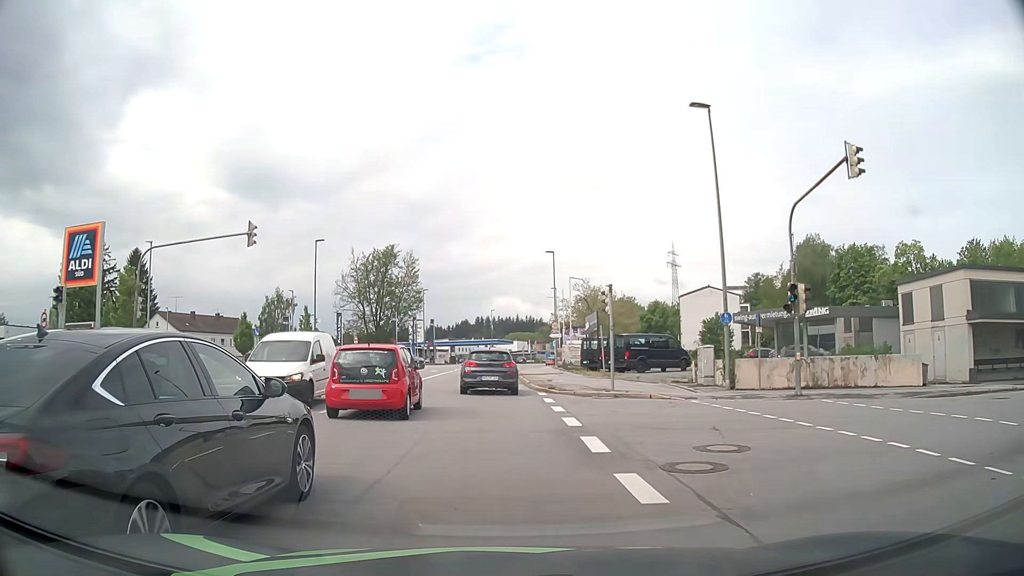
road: tertiary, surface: asphalt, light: Day
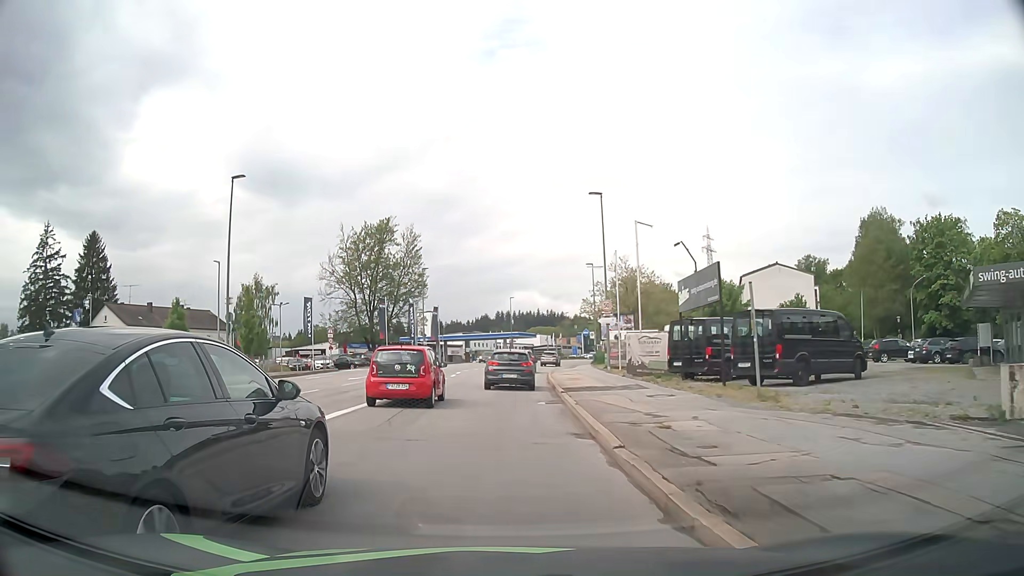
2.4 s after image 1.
(0.0, +20.8) m; -1°
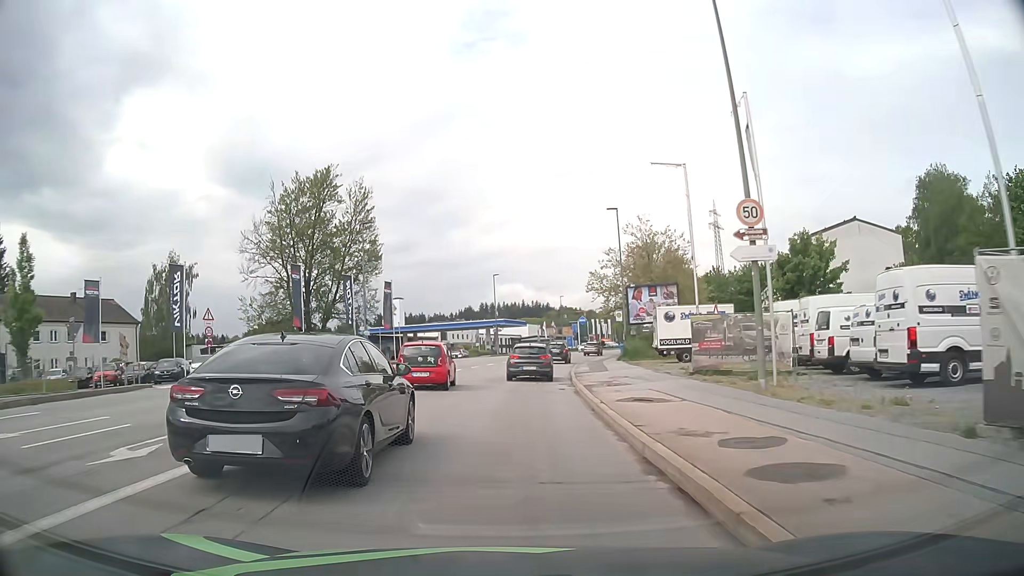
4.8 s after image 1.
(0.0, +24.4) m; +1°
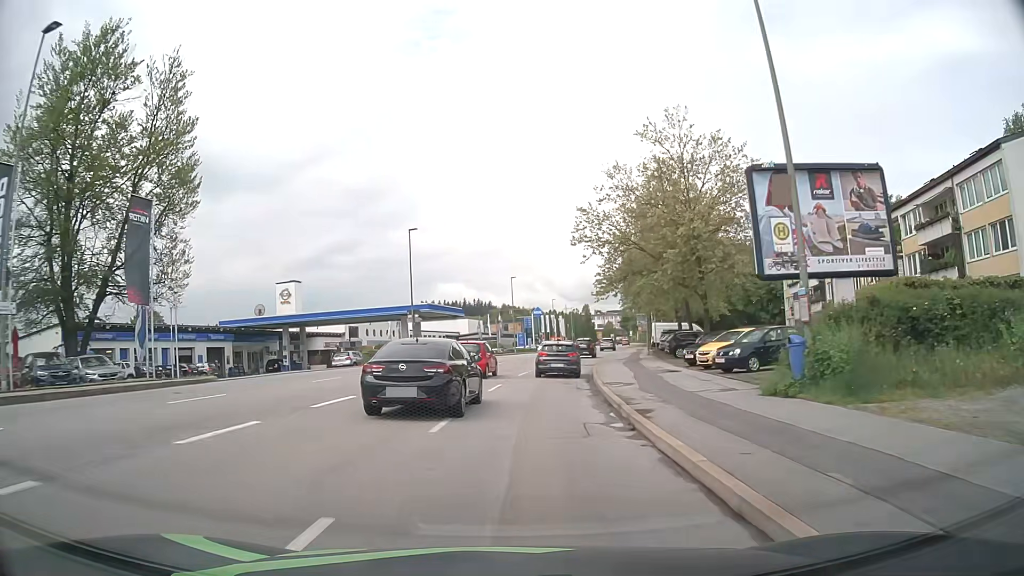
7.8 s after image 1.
(+1.2, +34.1) m; +5°
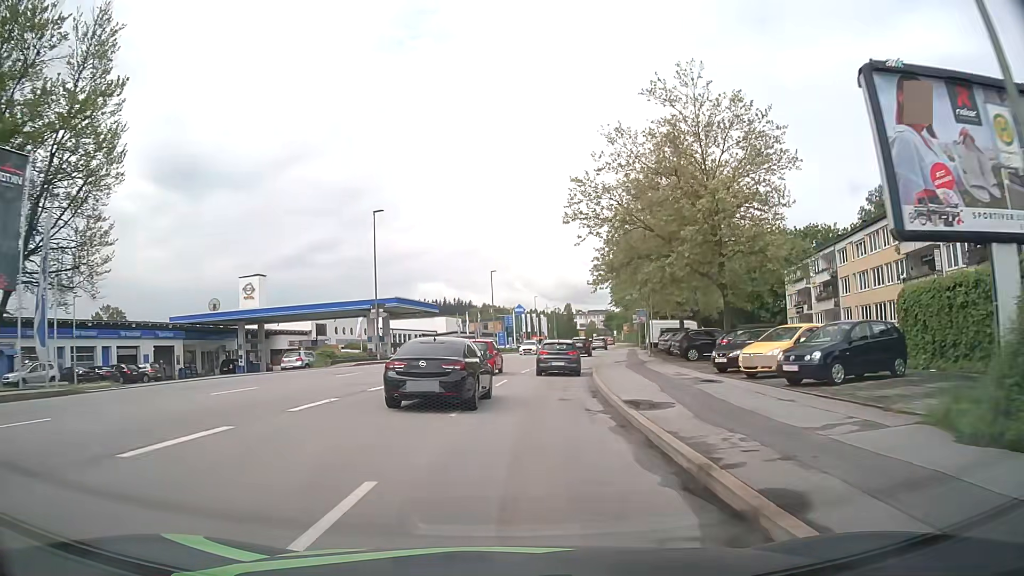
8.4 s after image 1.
(+0.1, +7.2) m; +2°
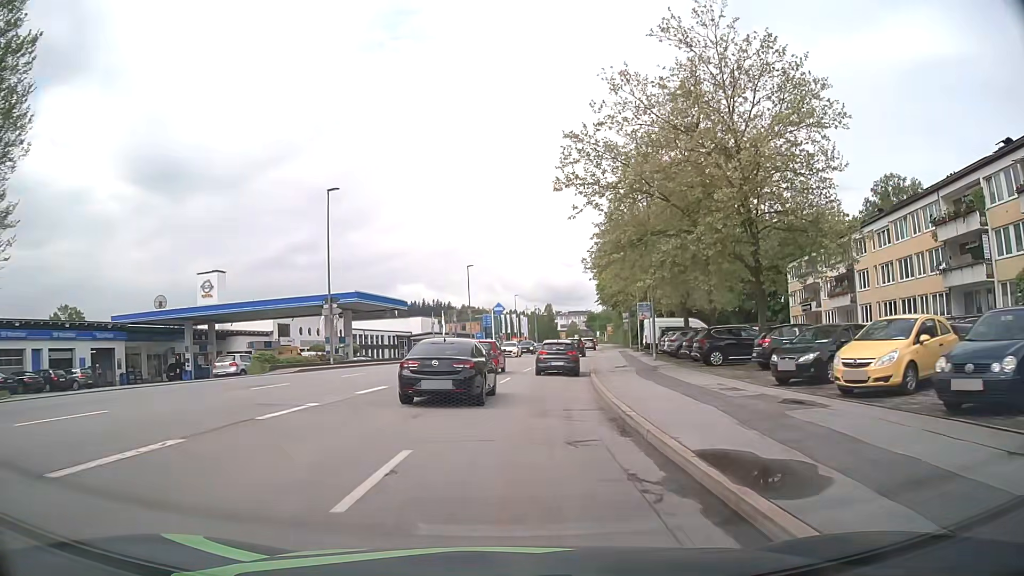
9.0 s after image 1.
(+0.1, +7.3) m; +2°
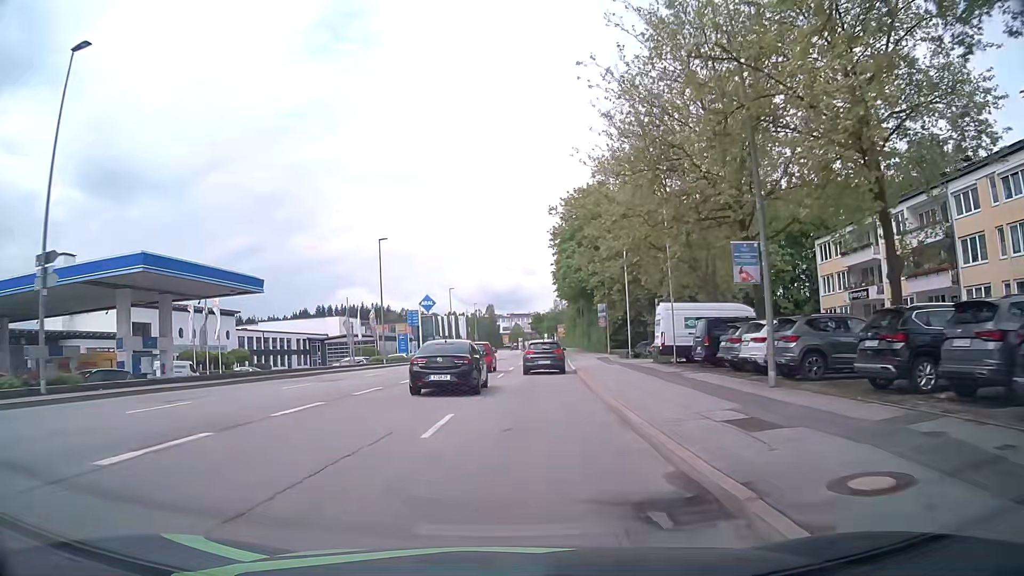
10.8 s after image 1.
(+1.0, +22.3) m; +5°
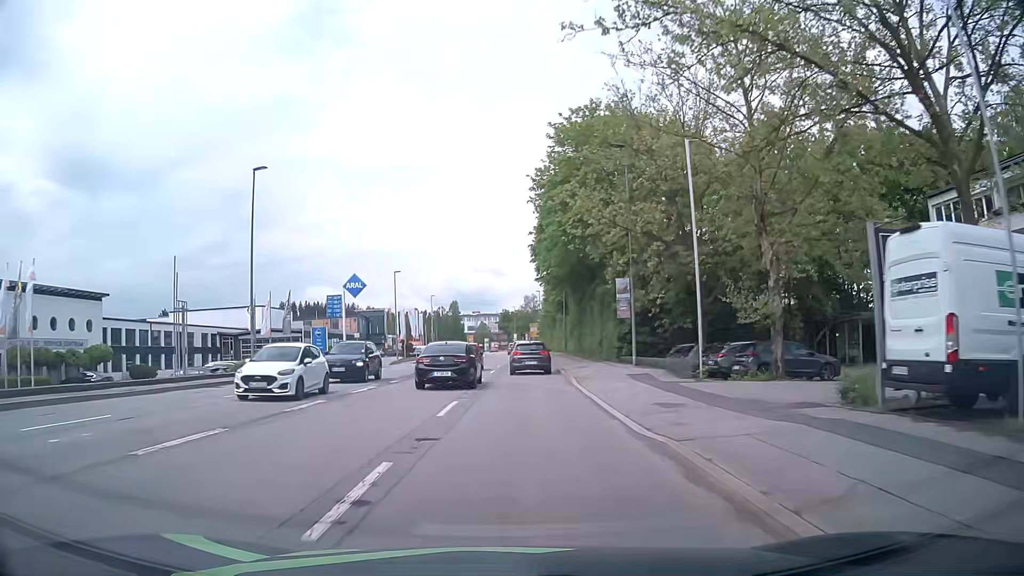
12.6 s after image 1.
(+0.6, +22.8) m; +2°
(0, +10) (0, +20) (+1, +30) (+1, +40) (+1, +50) (+1, +60) (+1, +70) (+2, +80) (+2, +90) (+1, +100) m
